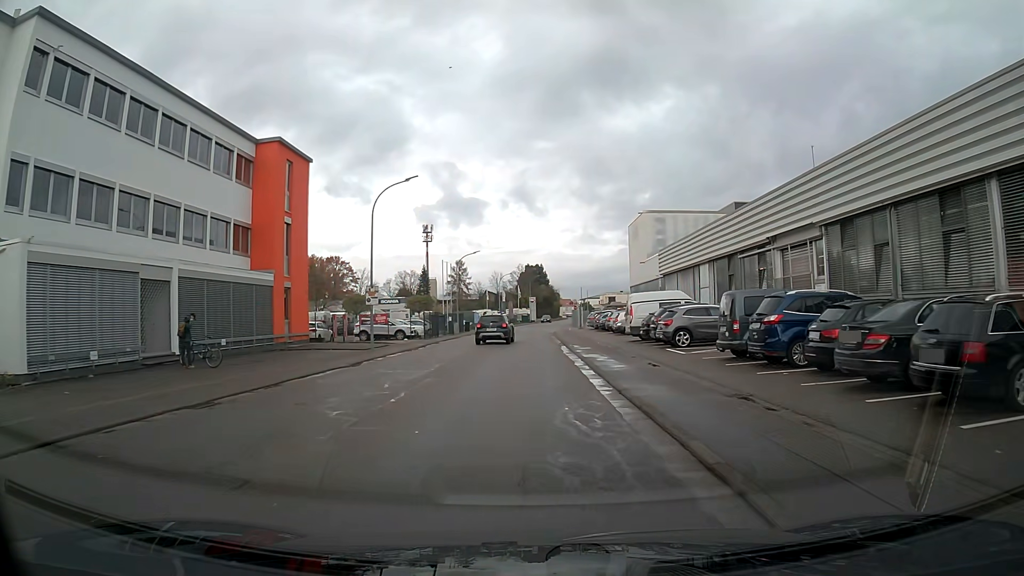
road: tertiary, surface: asphalt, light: Day
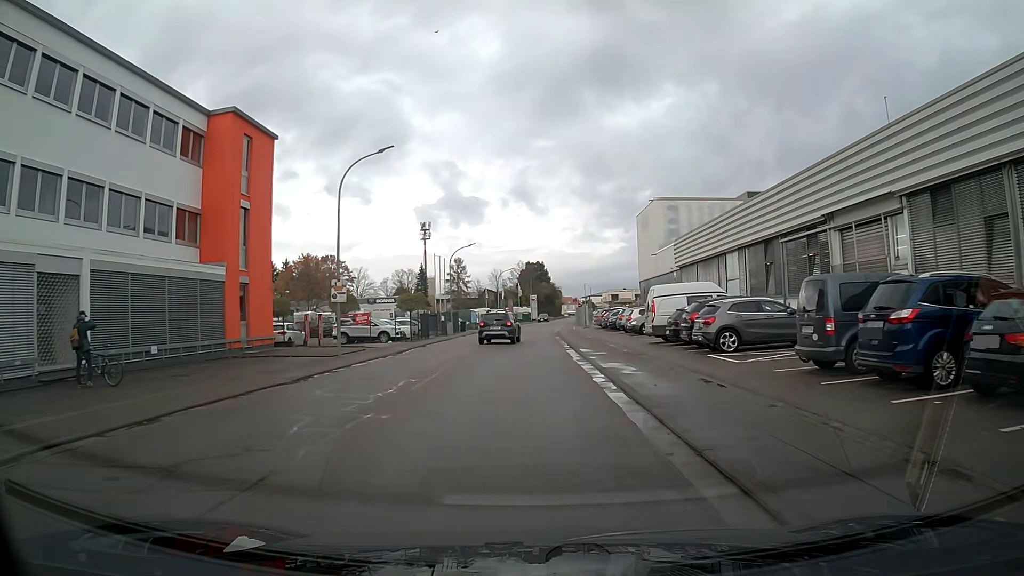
(0.0, +5.6) m; 0°
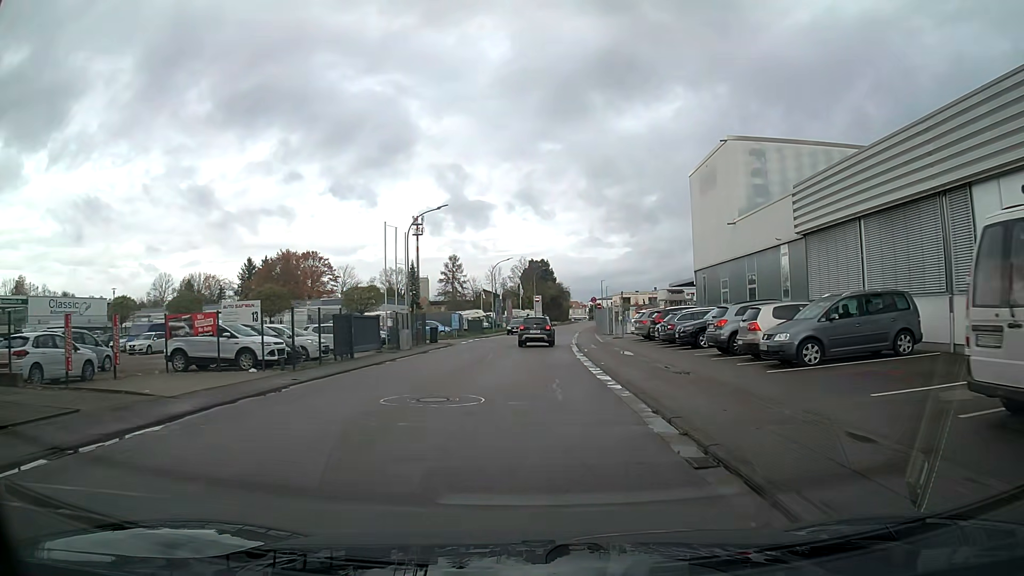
(0.0, +21.3) m; 0°
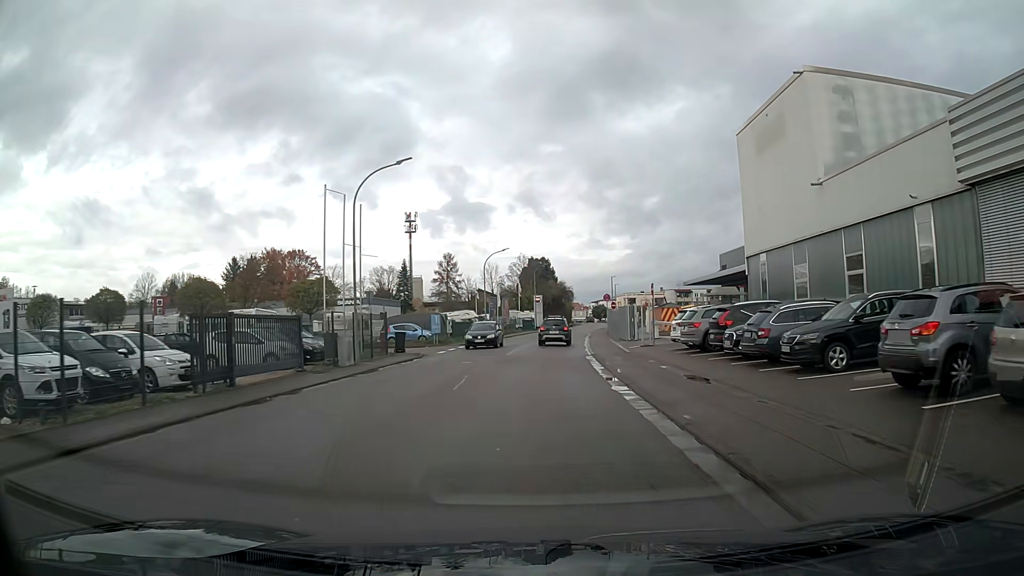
(0.0, +11.3) m; 0°
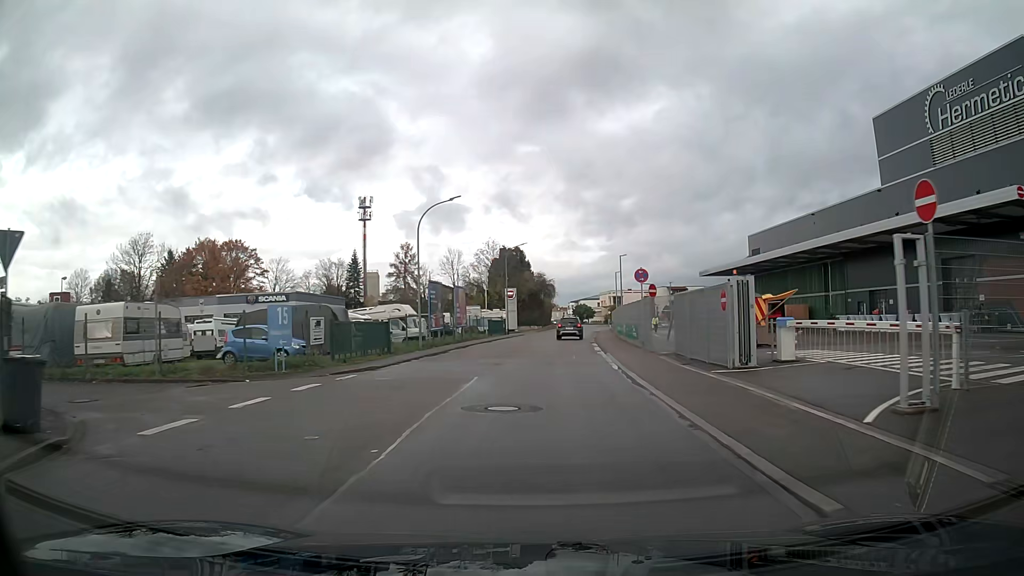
(+0.4, +25.1) m; +3°
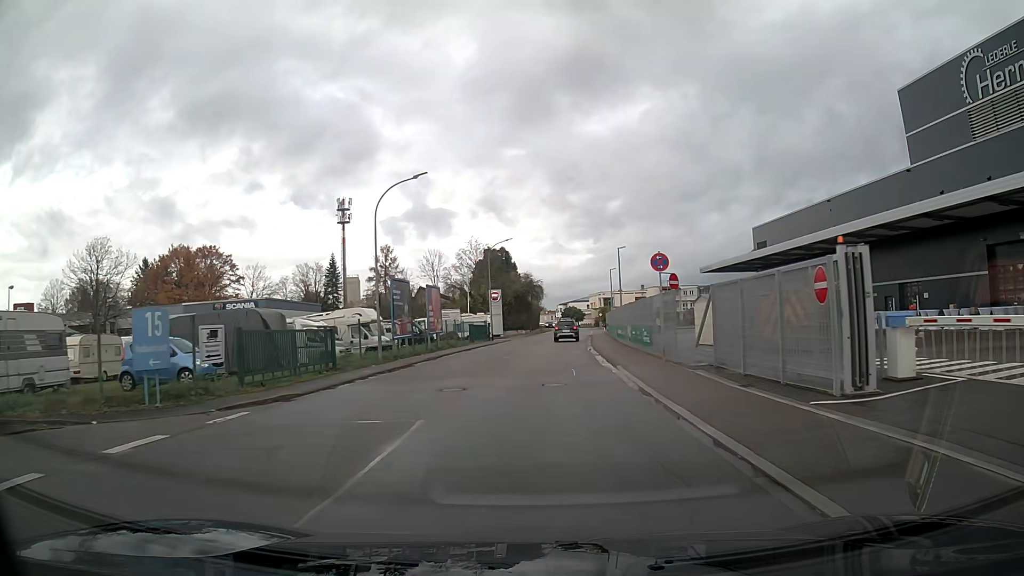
(0.0, +6.7) m; +1°
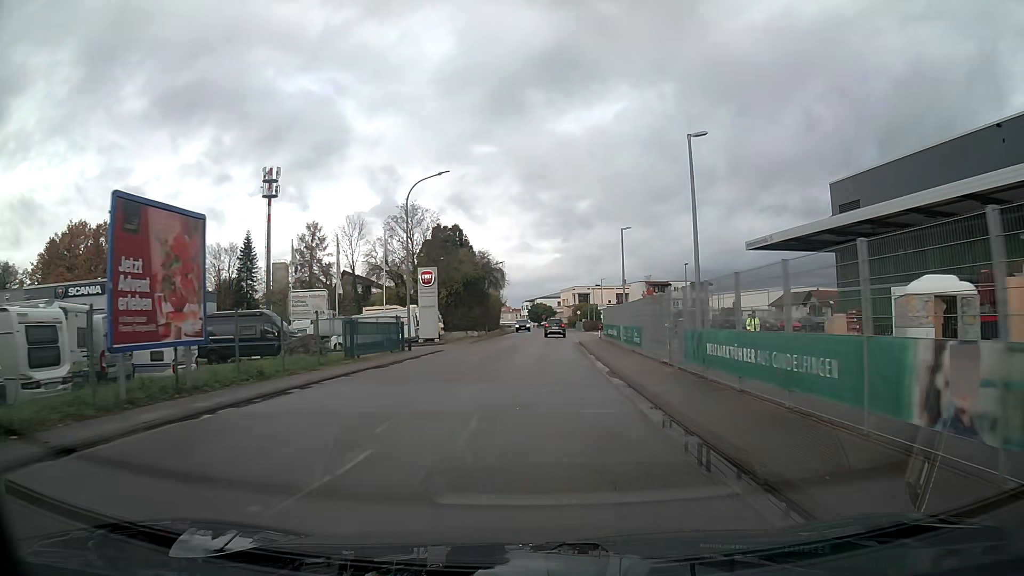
(+0.7, +27.5) m; +3°
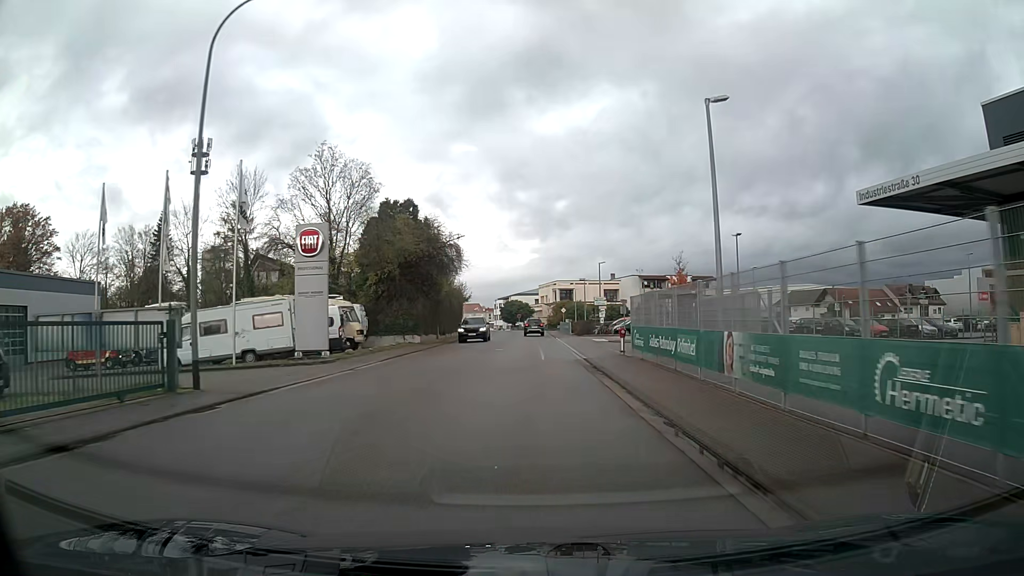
(+0.4, +21.3) m; +2°
